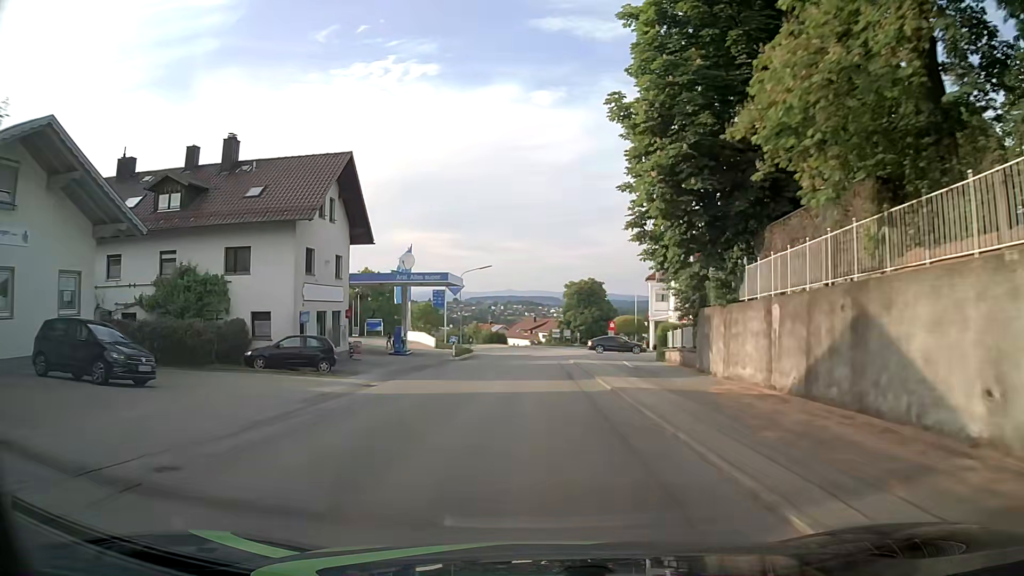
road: tertiary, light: Day
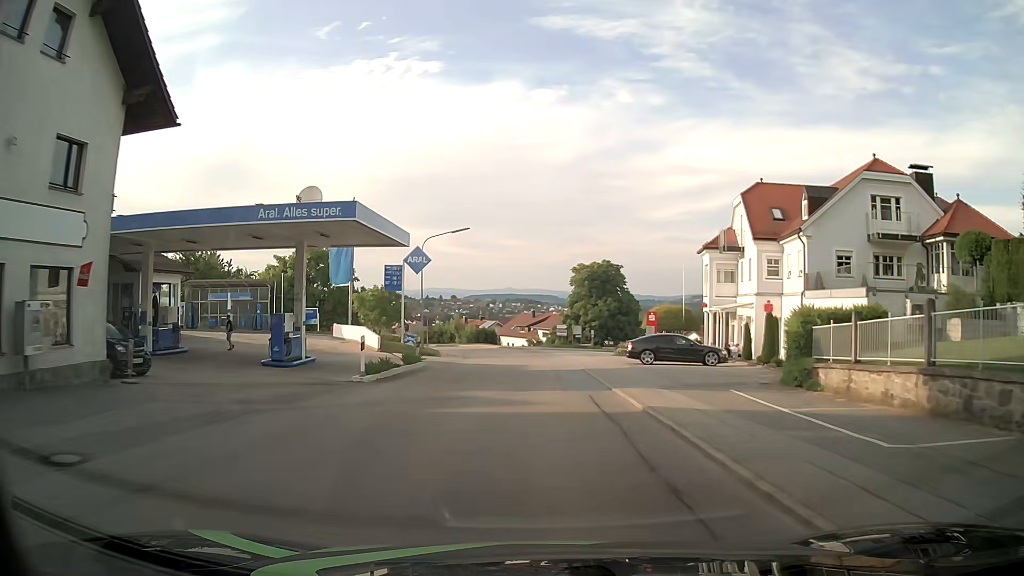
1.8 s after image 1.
(+0.1, +22.6) m; 0°
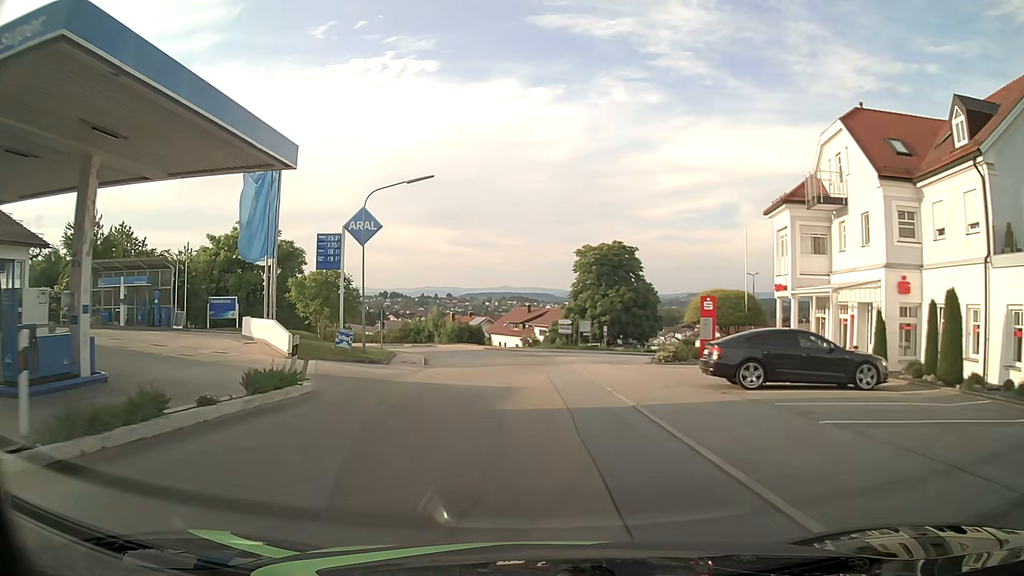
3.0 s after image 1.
(+0.1, +14.8) m; 0°
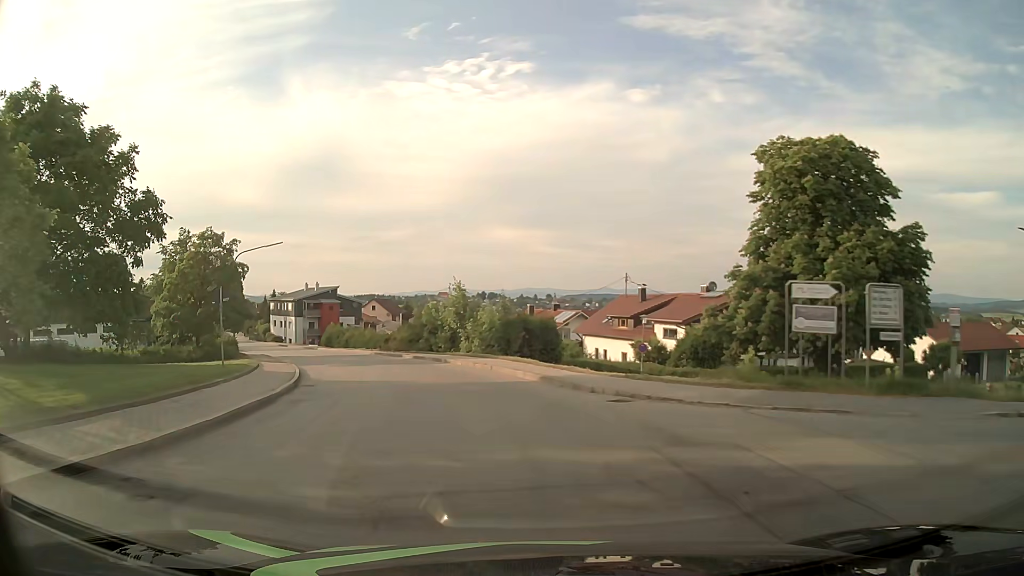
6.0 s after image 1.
(-1.1, +36.0) m; -8°
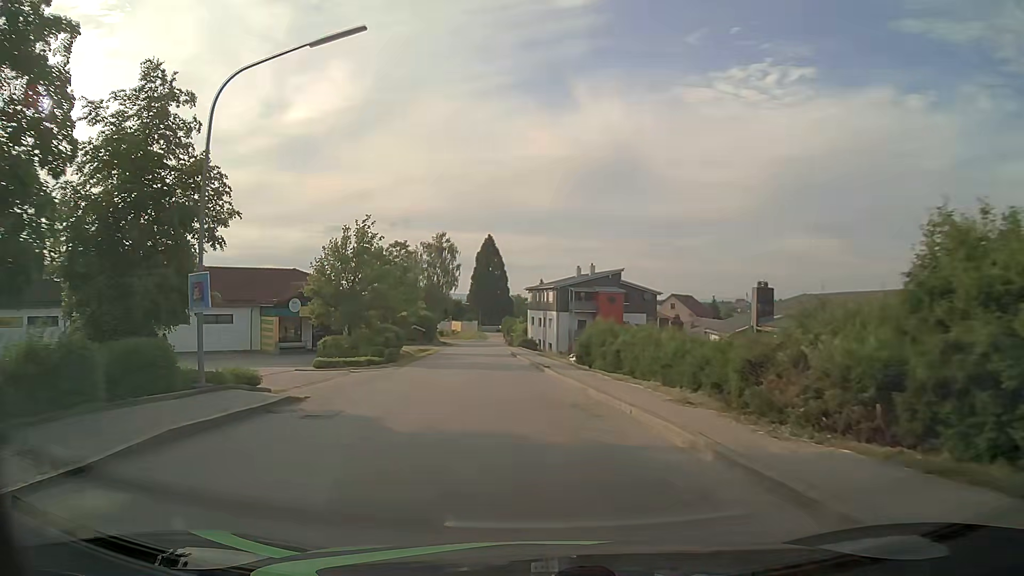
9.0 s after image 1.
(-8.4, +34.4) m; -25°
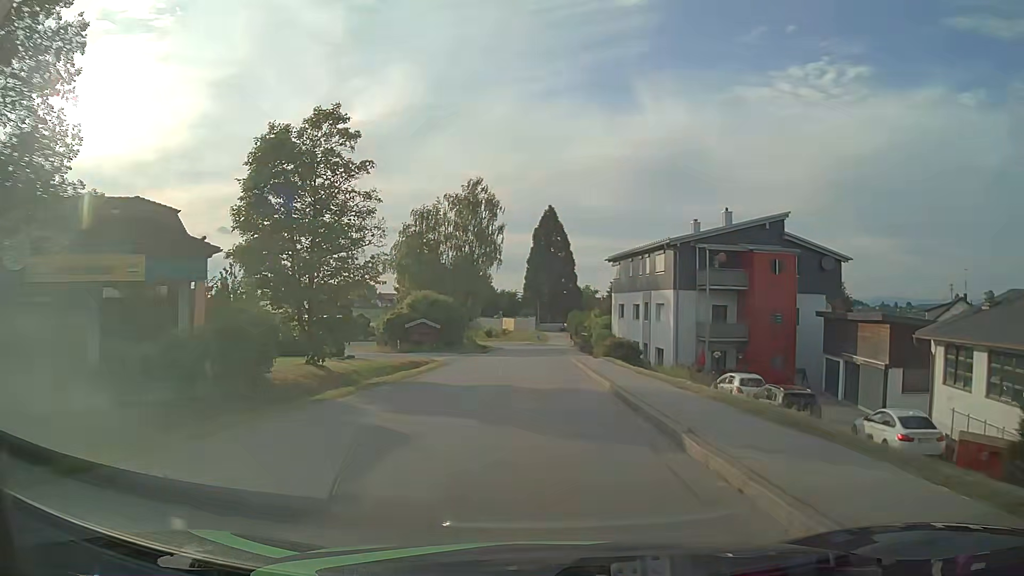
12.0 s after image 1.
(-2.1, +35.5) m; -6°
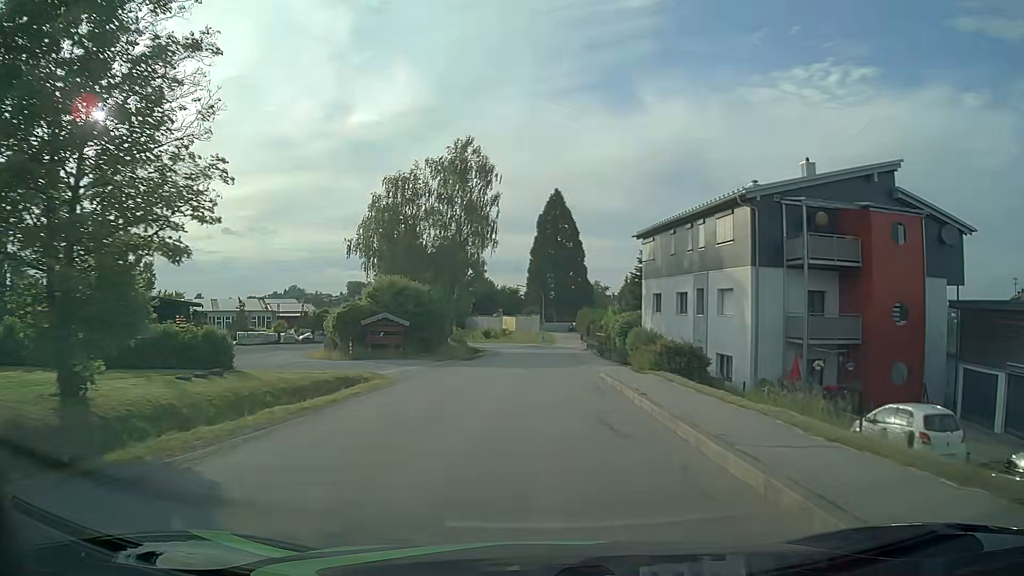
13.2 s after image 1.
(-0.1, +14.2) m; 0°
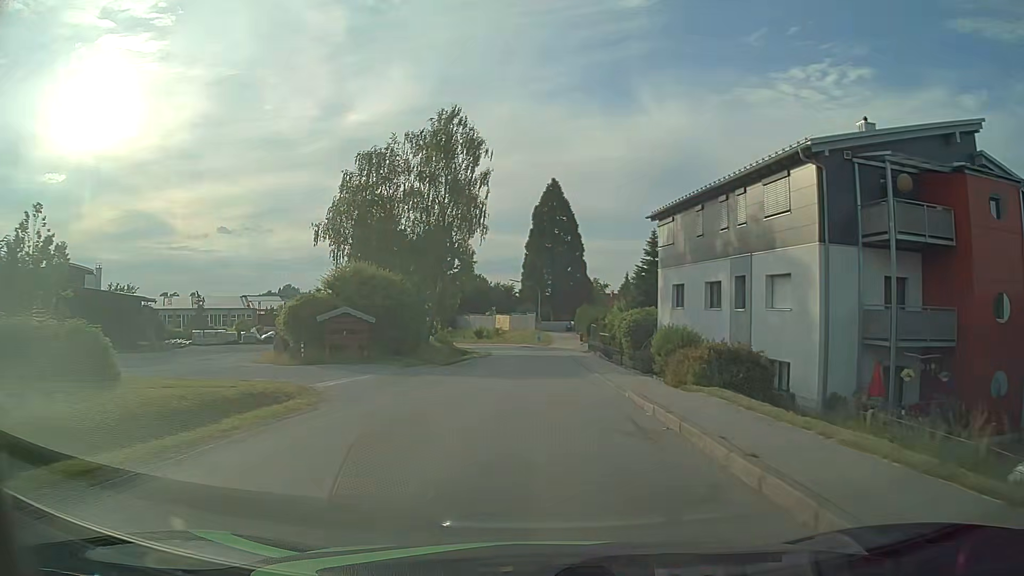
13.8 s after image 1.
(0.0, +7.1) m; 0°
(0, +10) (0, +20) (0, +30) (+1, +40) (0, +50) (0, +60) (-1, +70) (-4, +80) (-7, +89) (-12, +98) m
